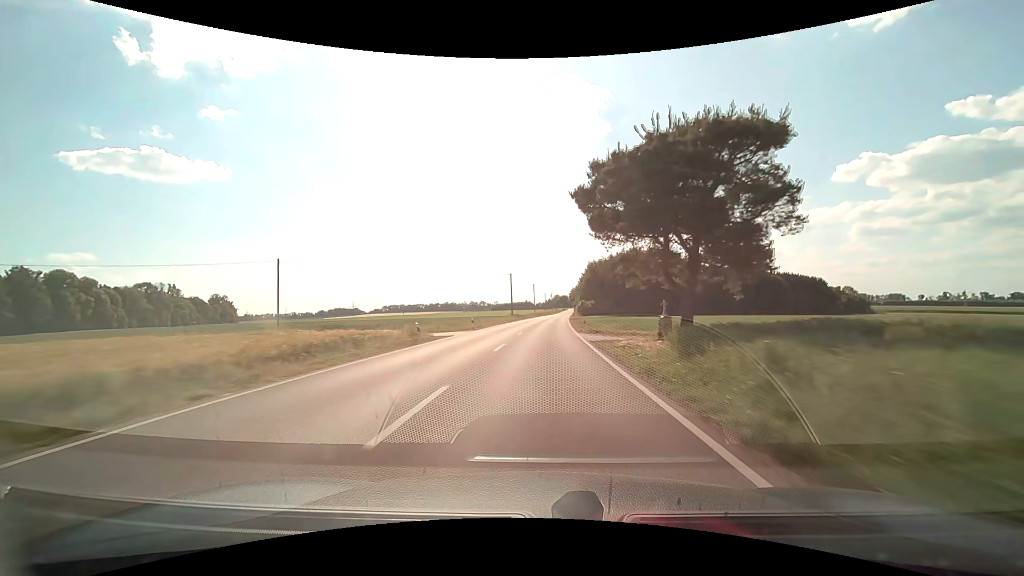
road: secondary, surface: asphalt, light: Day
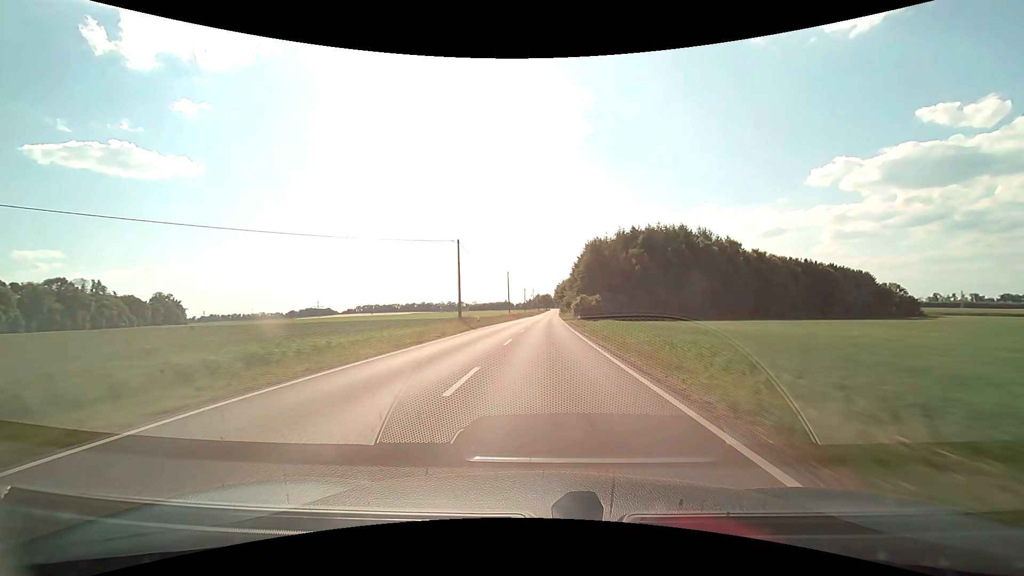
(+1.0, +45.1) m; +2°
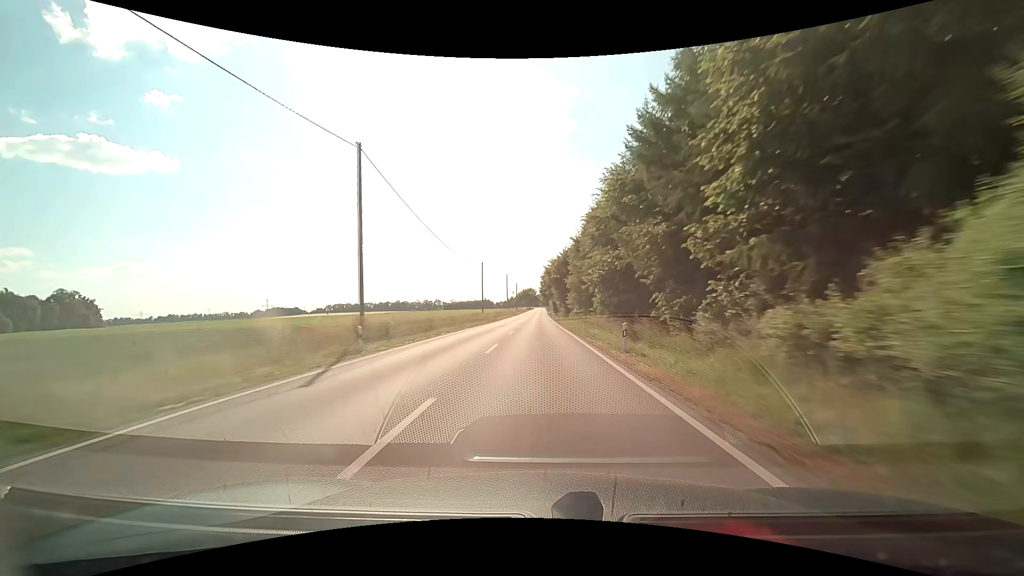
(+1.8, +76.6) m; +2°
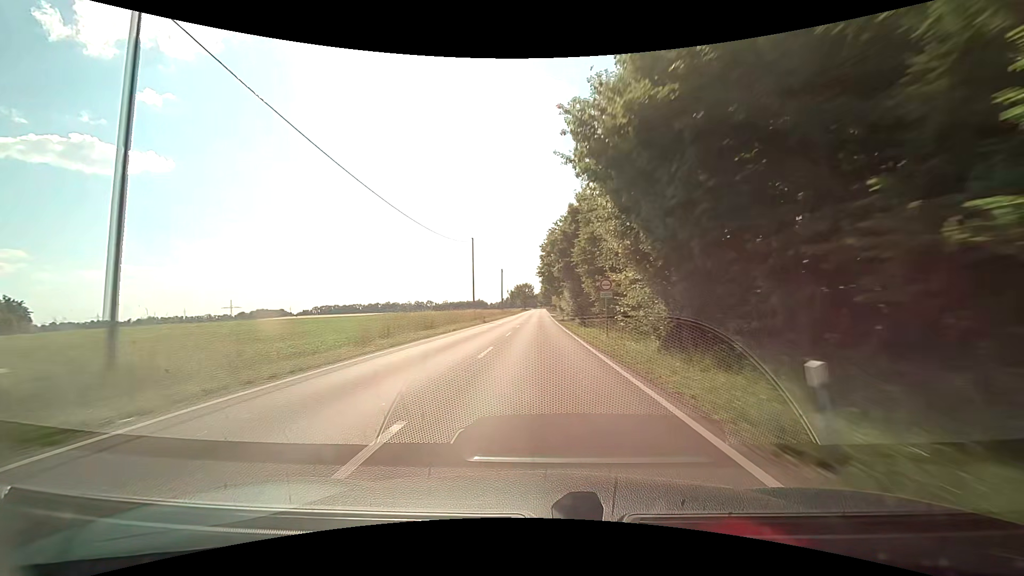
(+0.1, +61.8) m; 0°
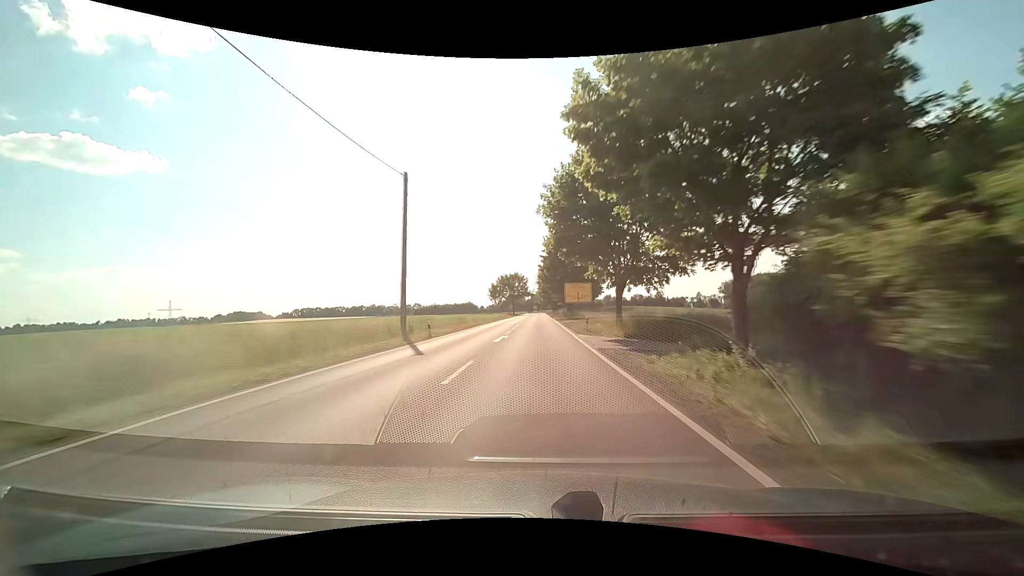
(+0.2, +77.0) m; 0°
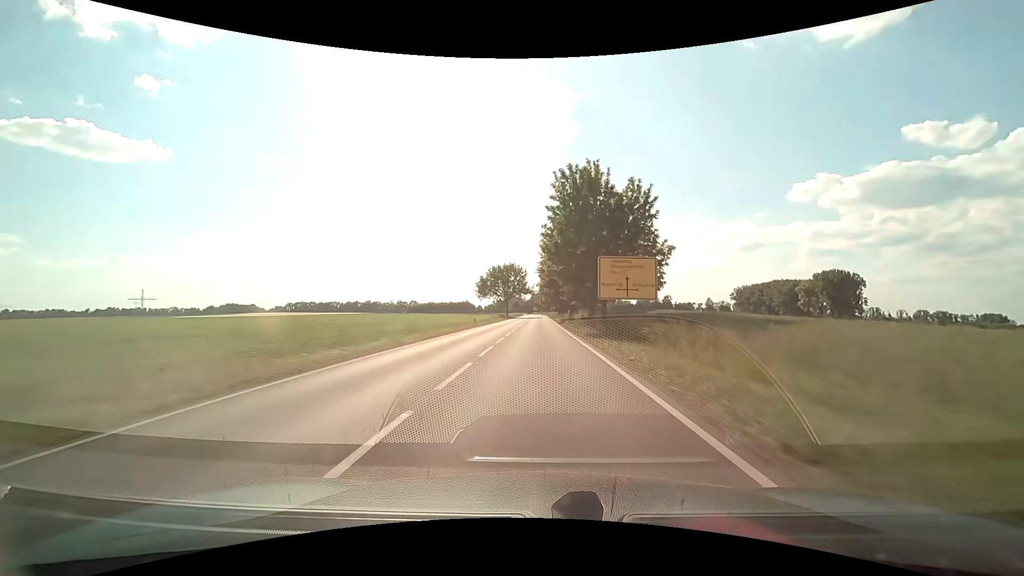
(0.0, +30.5) m; 0°
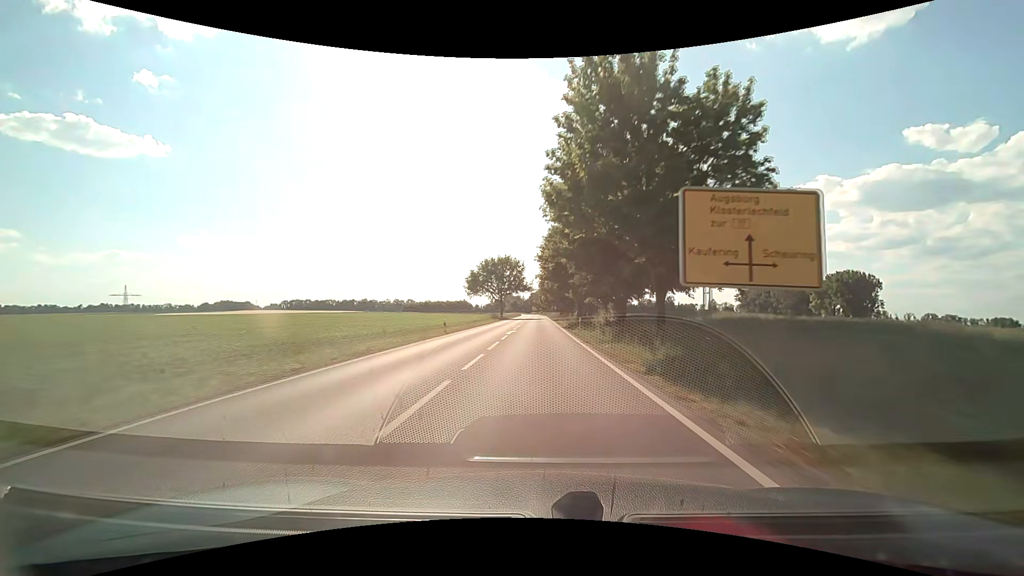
(0.0, +15.1) m; 0°
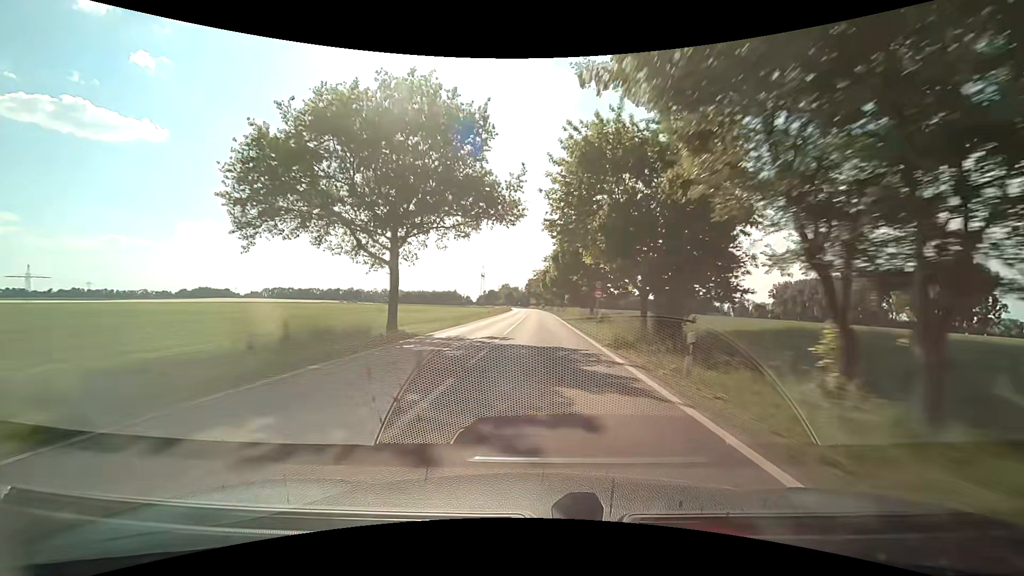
(0.0, +72.2) m; 0°
(0, +10) (0, +20) (0, +30) (0, +40) (0, +50) (0, +60) (0, +70) (0, +80) (0, +90) (0, +100) m
